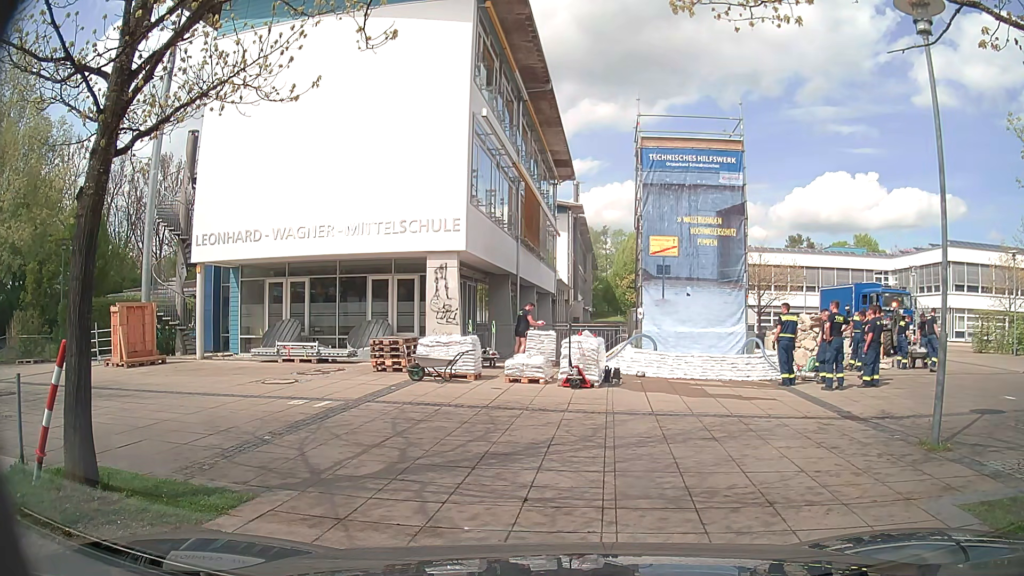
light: Day
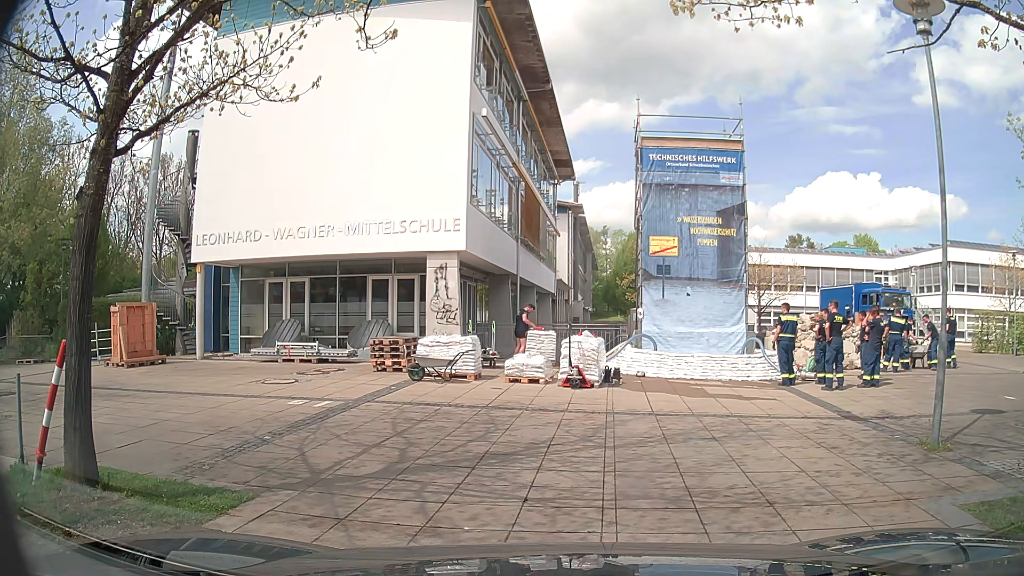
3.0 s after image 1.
(0.0, 0.0) m; 0°
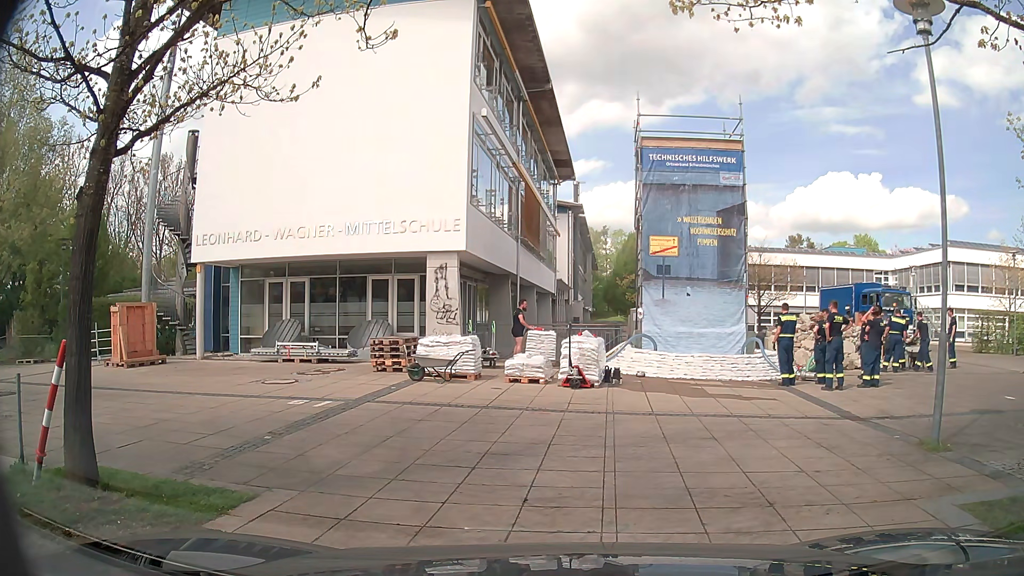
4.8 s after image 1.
(0.0, 0.0) m; 0°
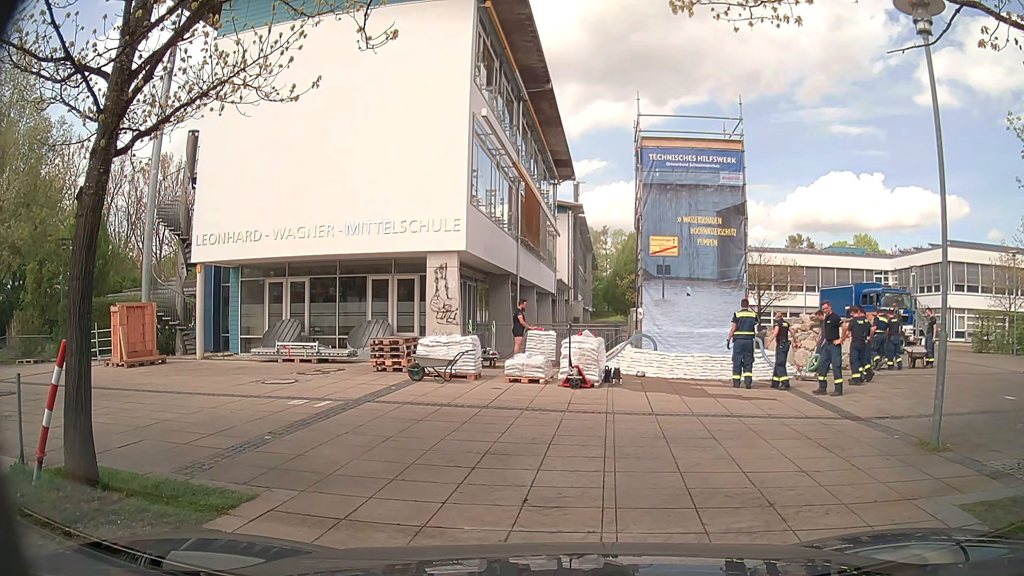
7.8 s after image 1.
(0.0, 0.0) m; 0°
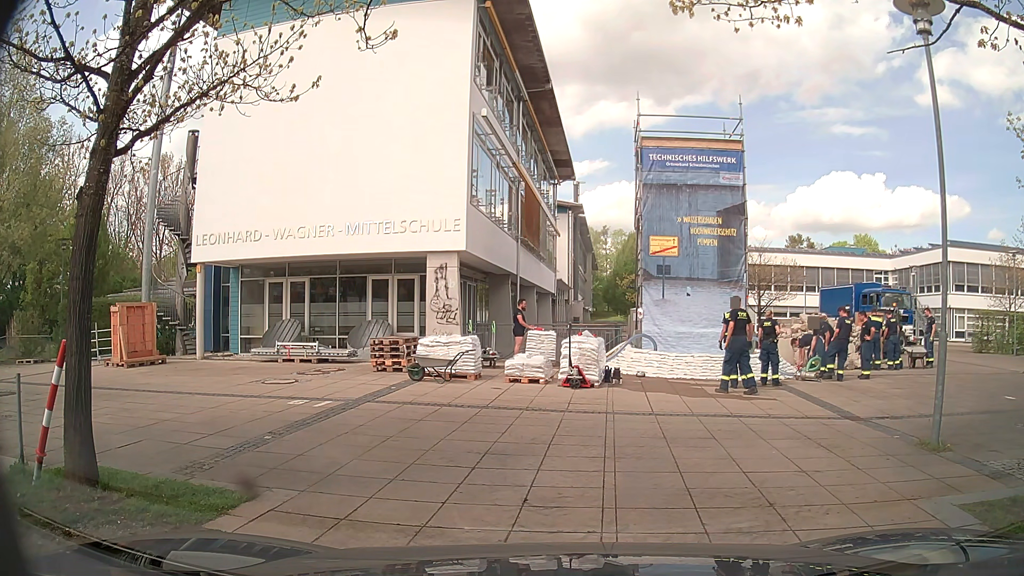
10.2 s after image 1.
(0.0, 0.0) m; 0°
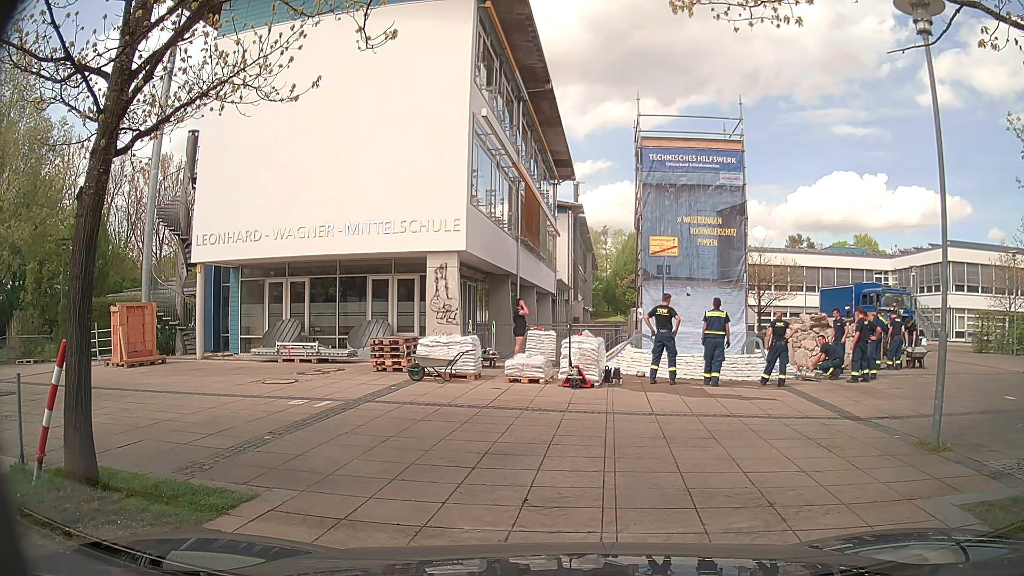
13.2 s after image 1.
(0.0, 0.0) m; 0°
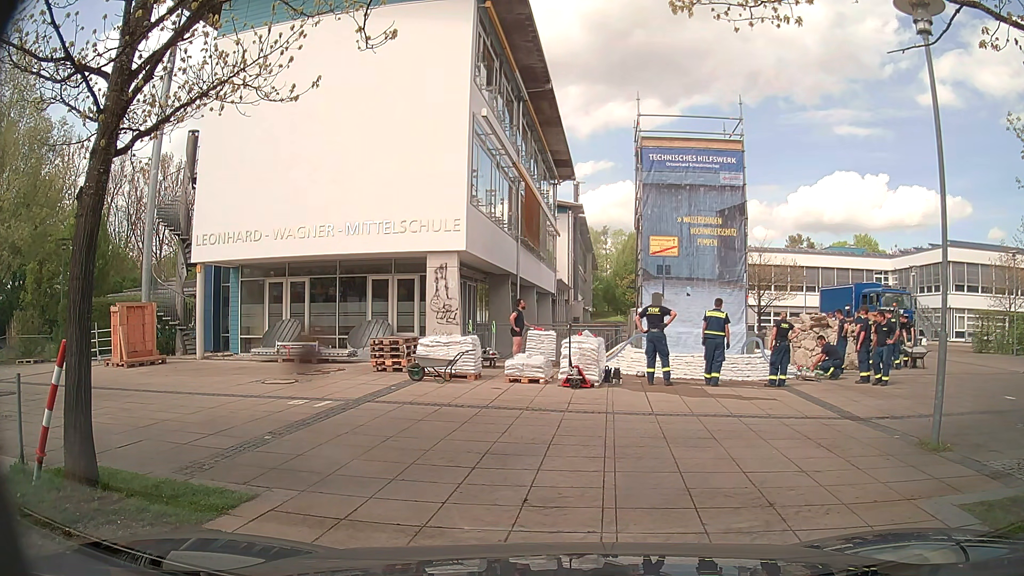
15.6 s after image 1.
(0.0, 0.0) m; 0°
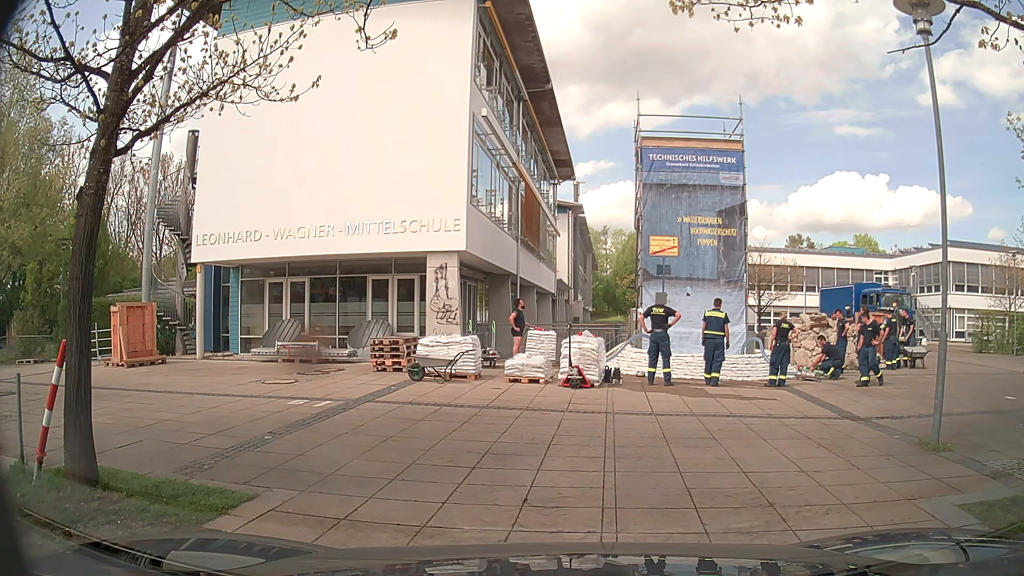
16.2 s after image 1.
(0.0, 0.0) m; 0°
